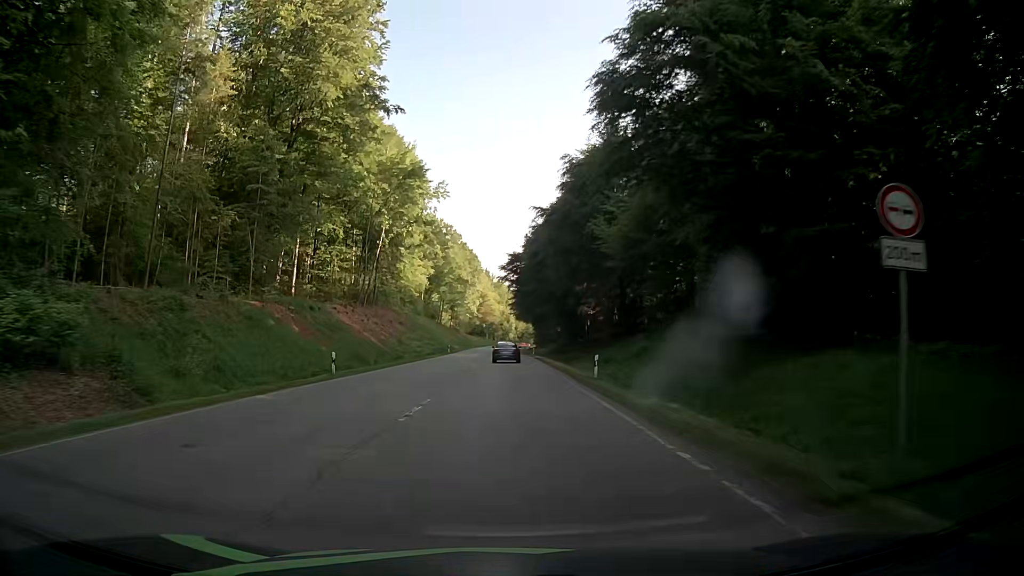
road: secondary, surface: asphalt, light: Day
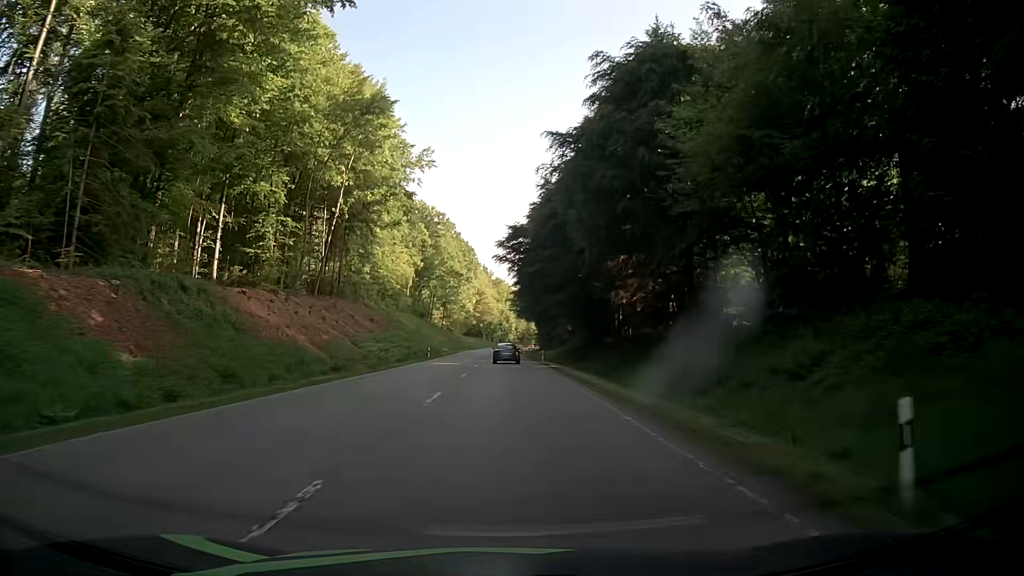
(+0.1, +21.2) m; 0°
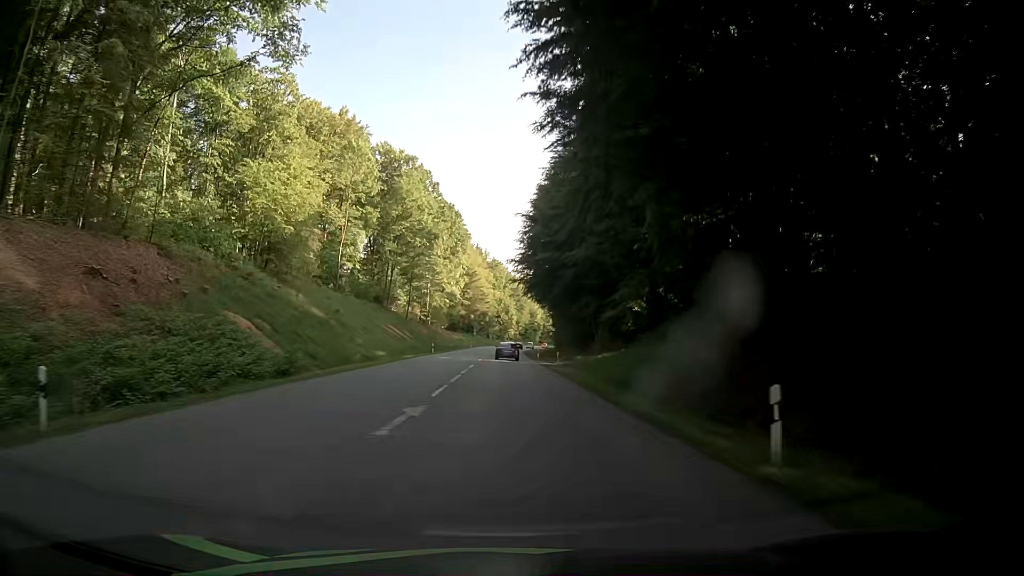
(+0.4, +53.4) m; 0°
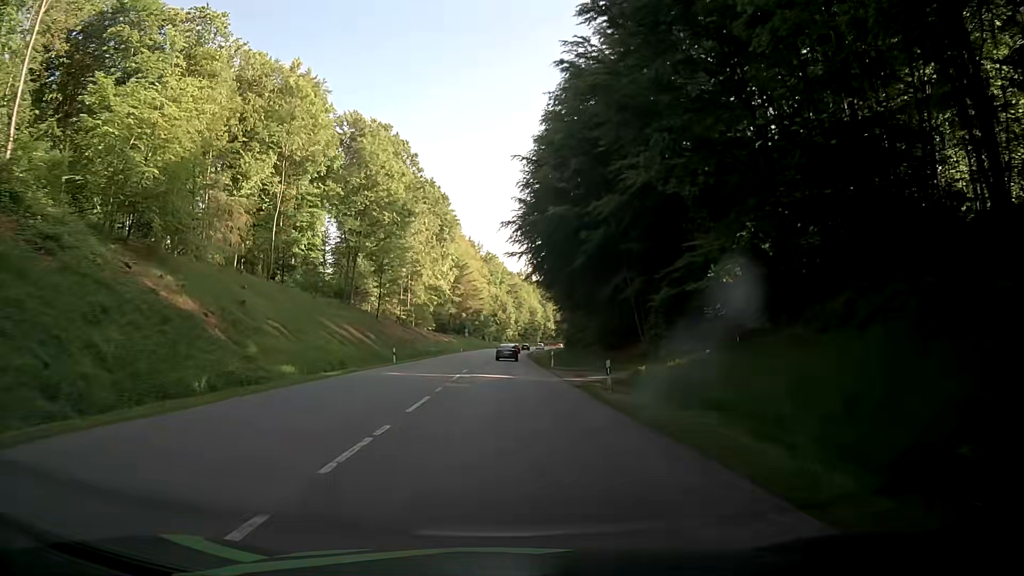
(+0.1, +21.5) m; 0°
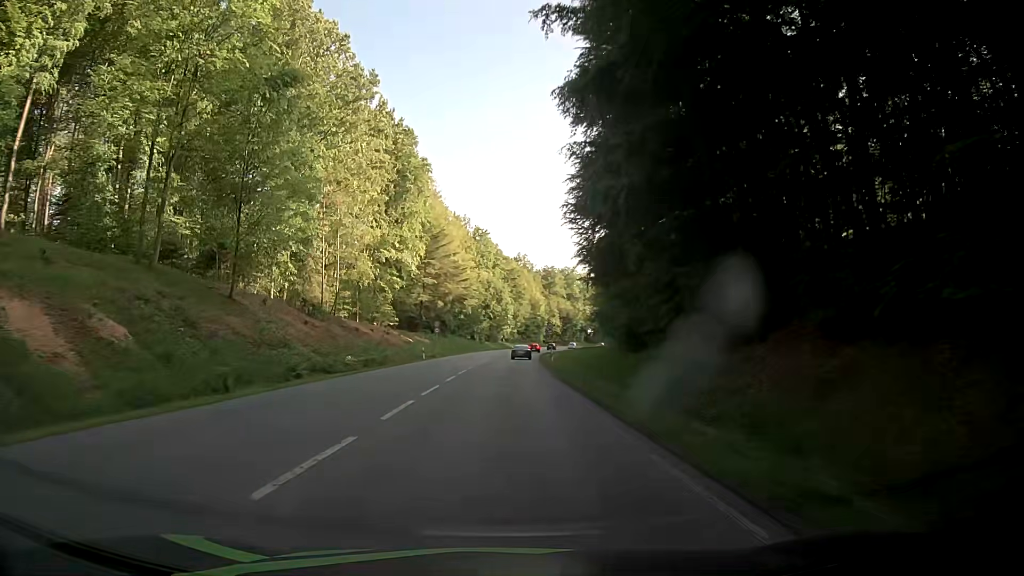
(+0.3, +43.1) m; 0°
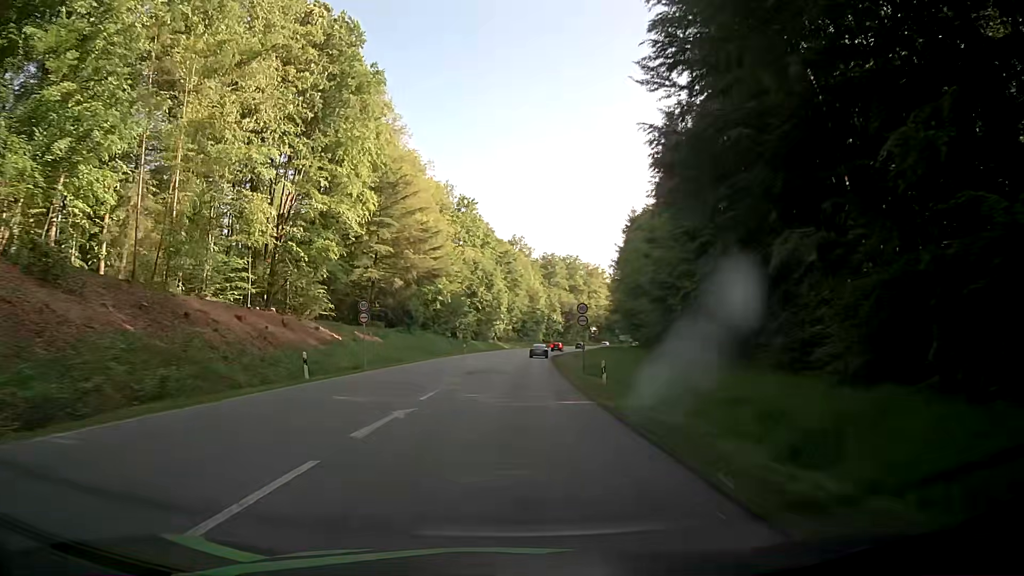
(+0.2, +32.4) m; +1°
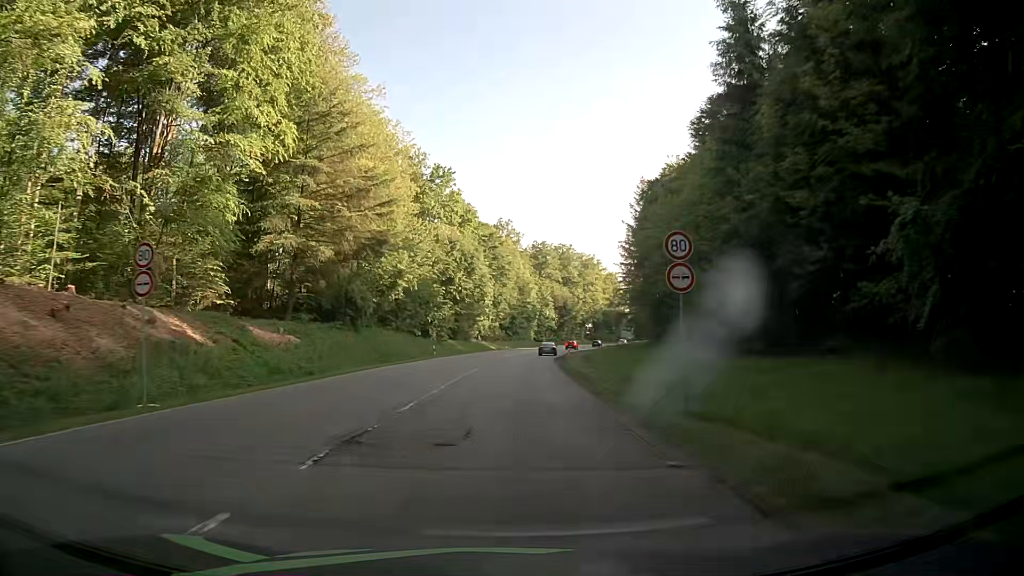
(0.0, +21.6) m; +1°
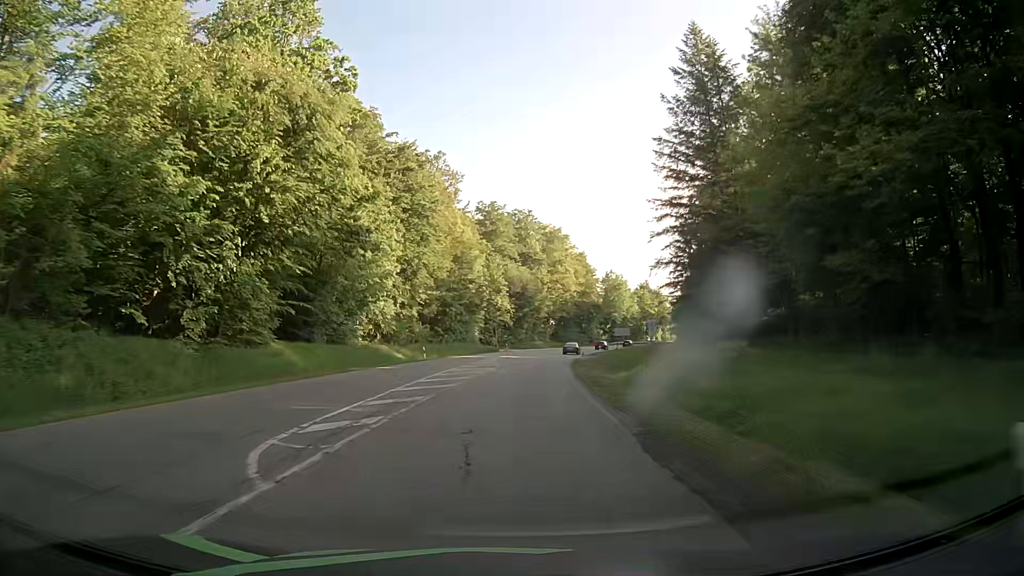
(+1.6, +53.8) m; +4°
(0, +10) (0, +20) (+1, +30) (+2, +40) (+3, +50) (+4, +60) (+6, +70) (+7, +80) (+10, +89) (+12, +99) m
